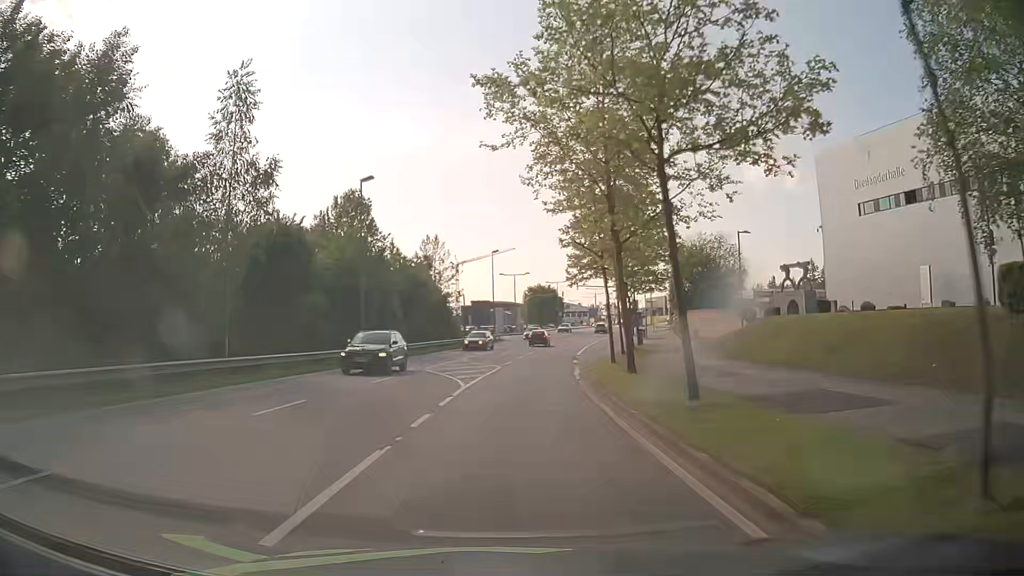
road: secondary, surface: asphalt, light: Day
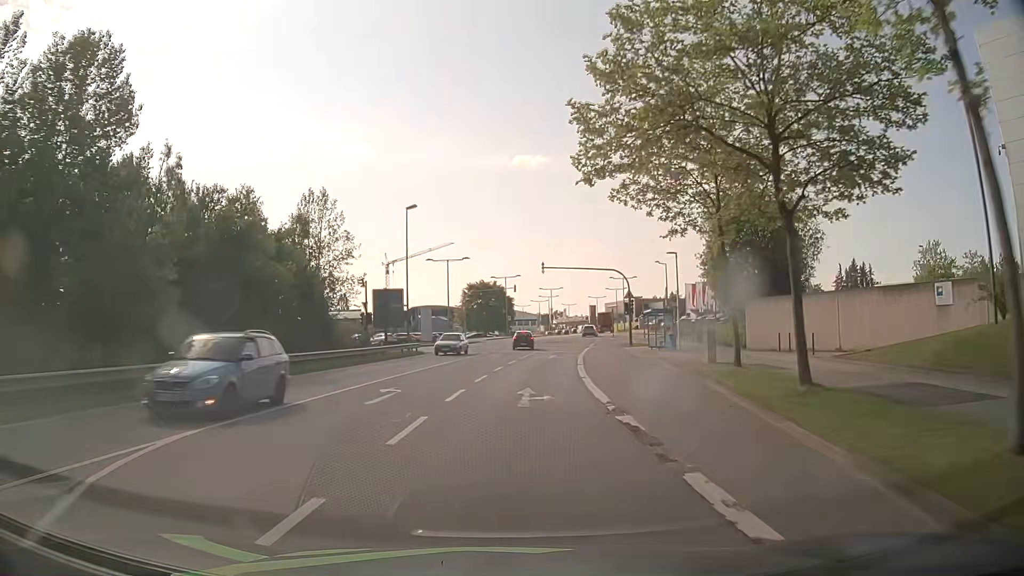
(+1.4, +30.2) m; +5°
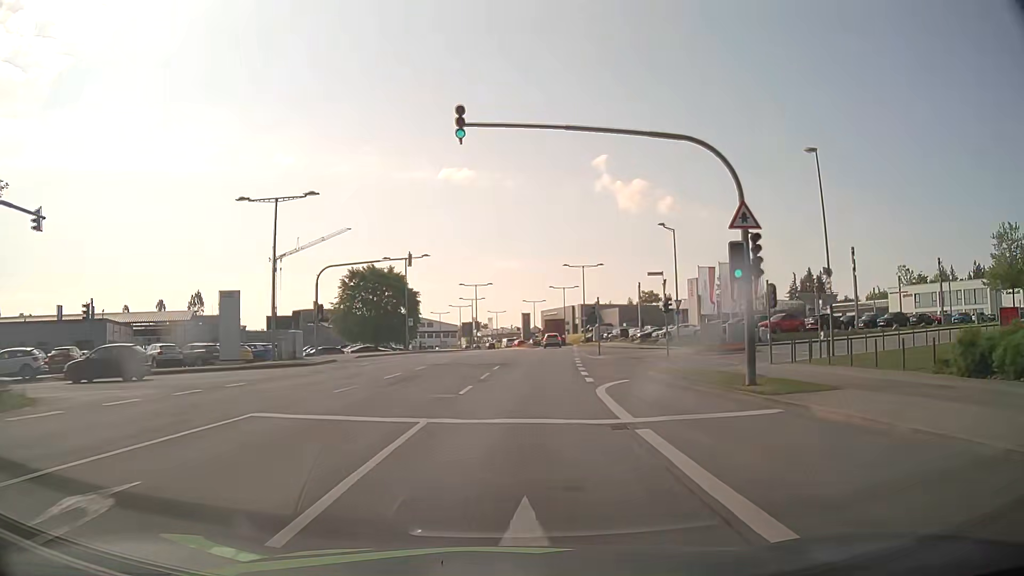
(+2.0, +37.4) m; +6°
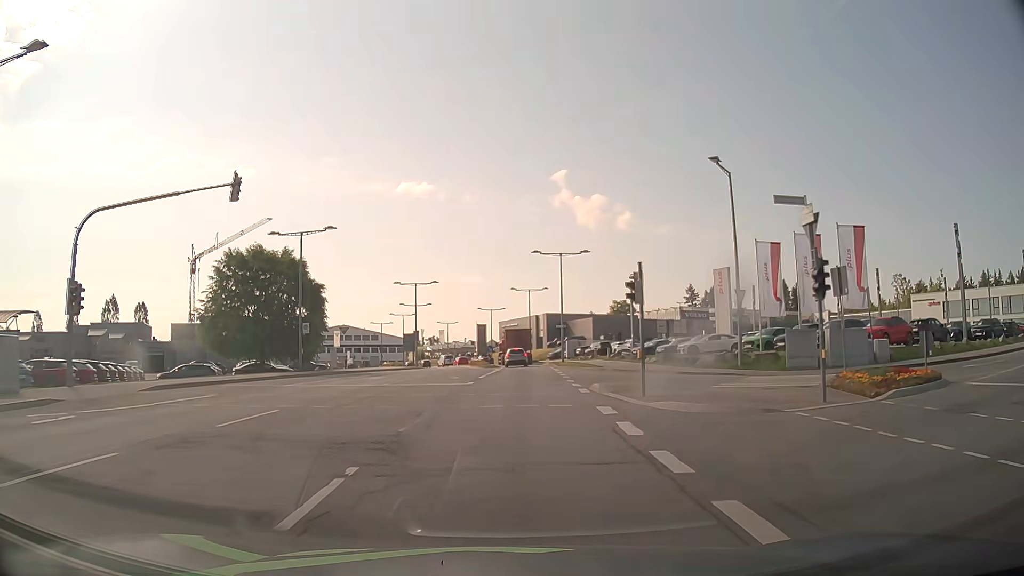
(+0.7, +22.5) m; +3°
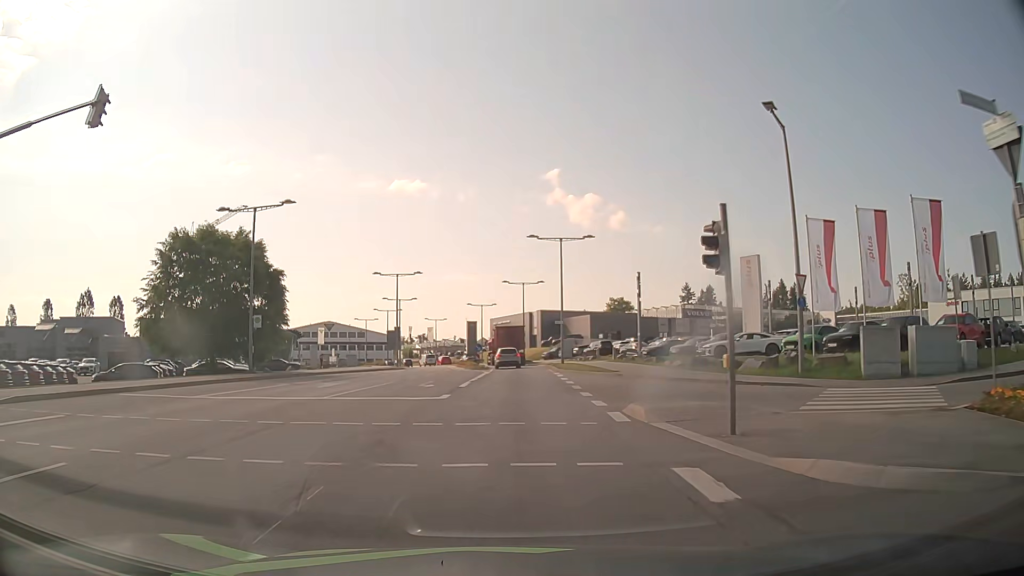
(+0.1, +7.5) m; +1°
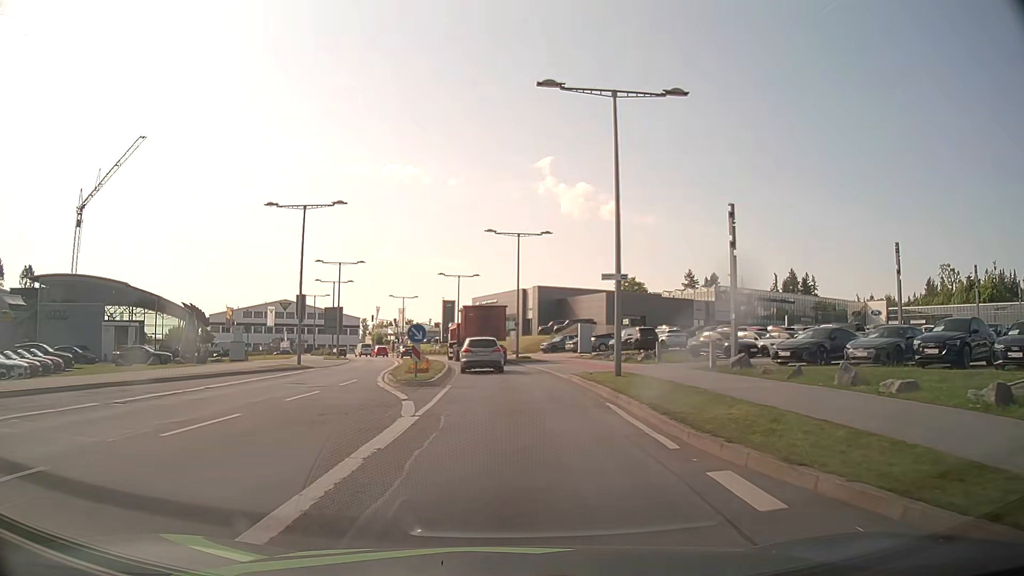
(+0.3, +27.5) m; +1°
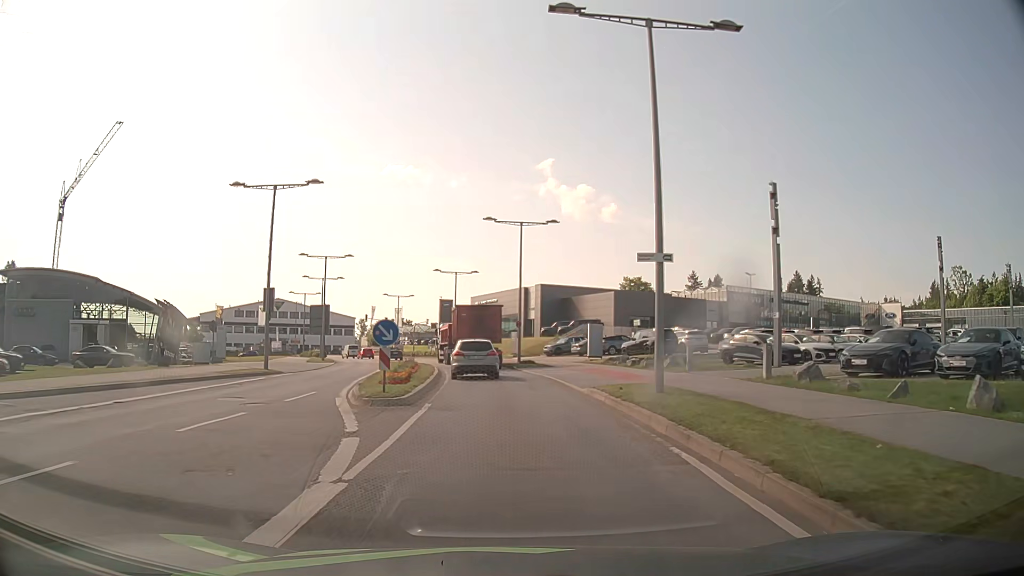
(0.0, +5.3) m; 0°
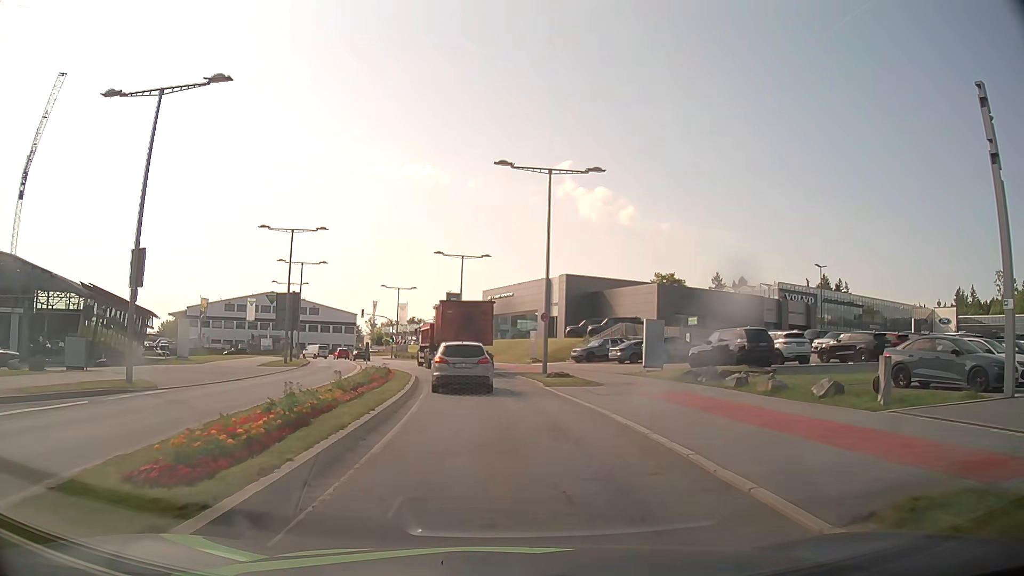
(0.0, +13.8) m; -1°
